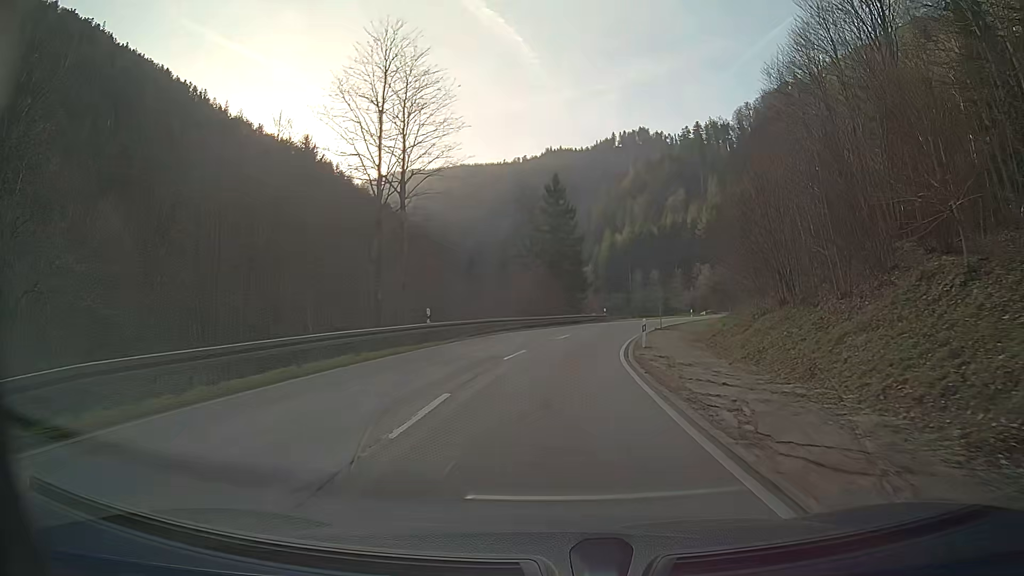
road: secondary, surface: asphalt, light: Day
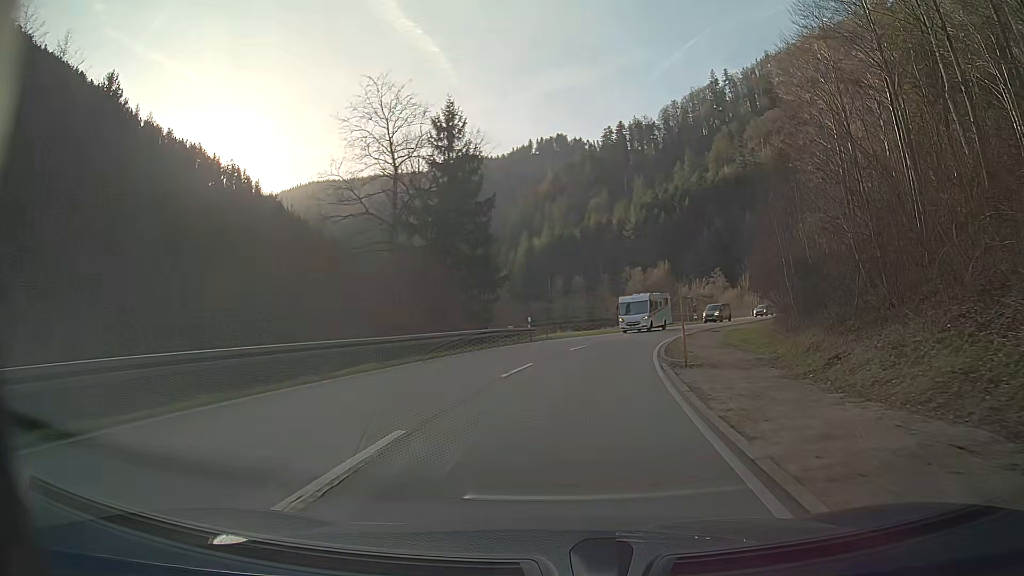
(+1.6, +27.4) m; +8°
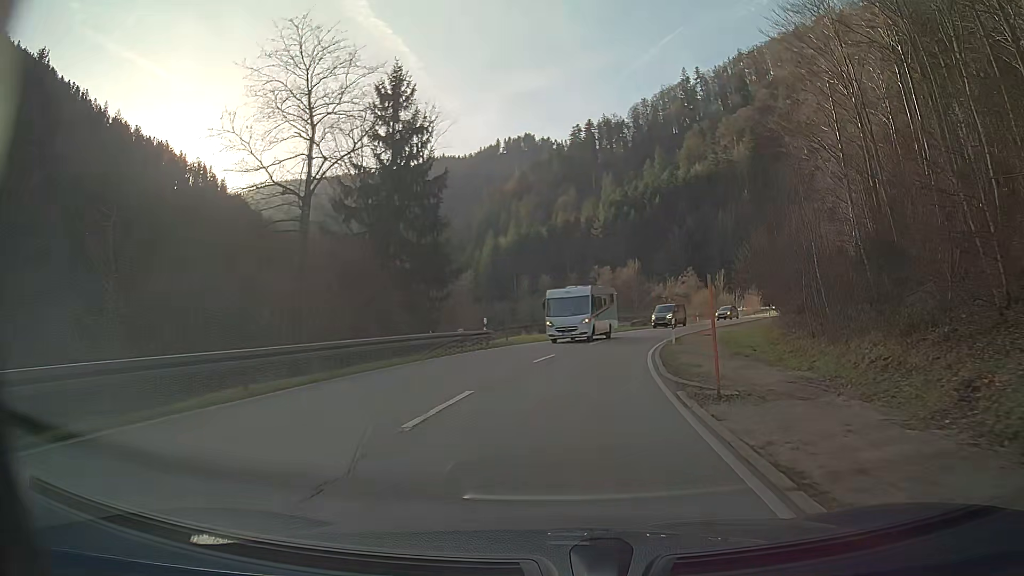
(+0.2, +6.8) m; +3°
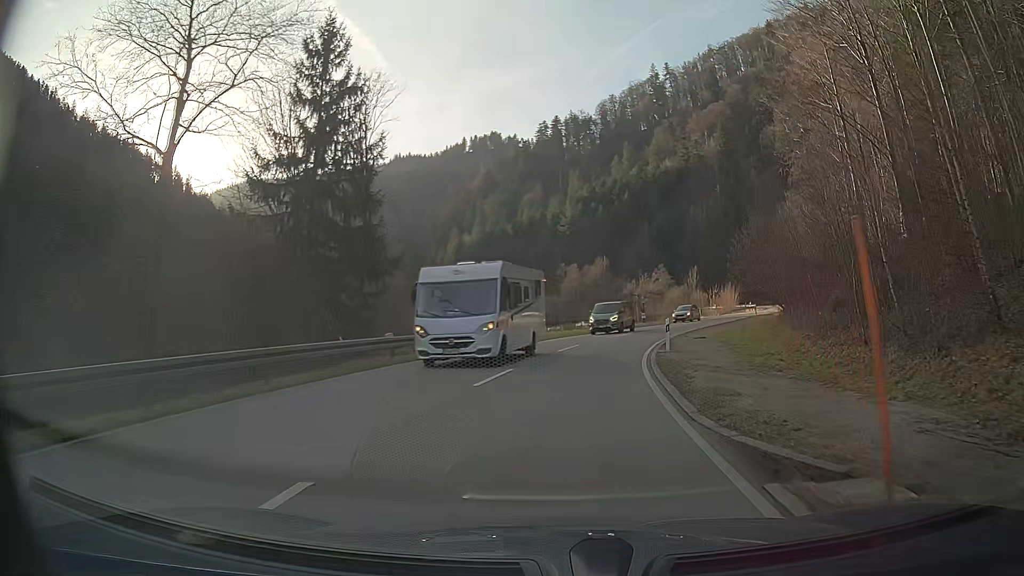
(+0.2, +6.8) m; +3°
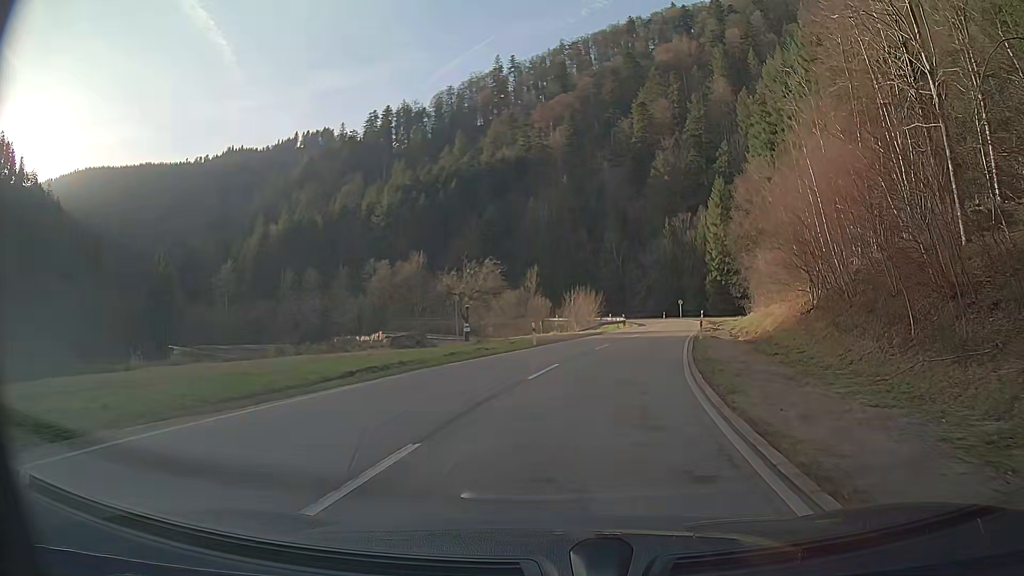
(+4.0, +33.5) m; +16°
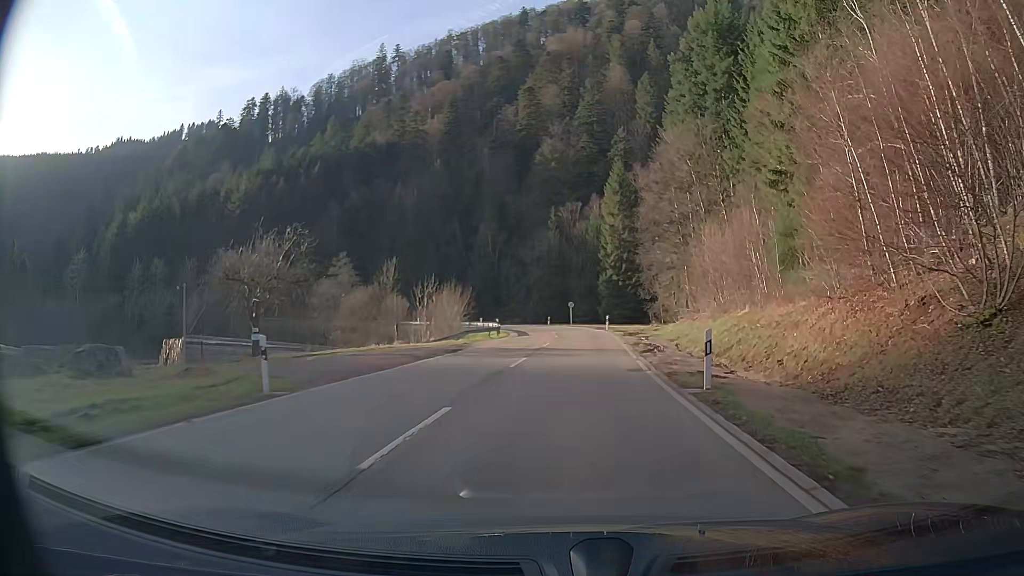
(+1.9, +20.7) m; +10°
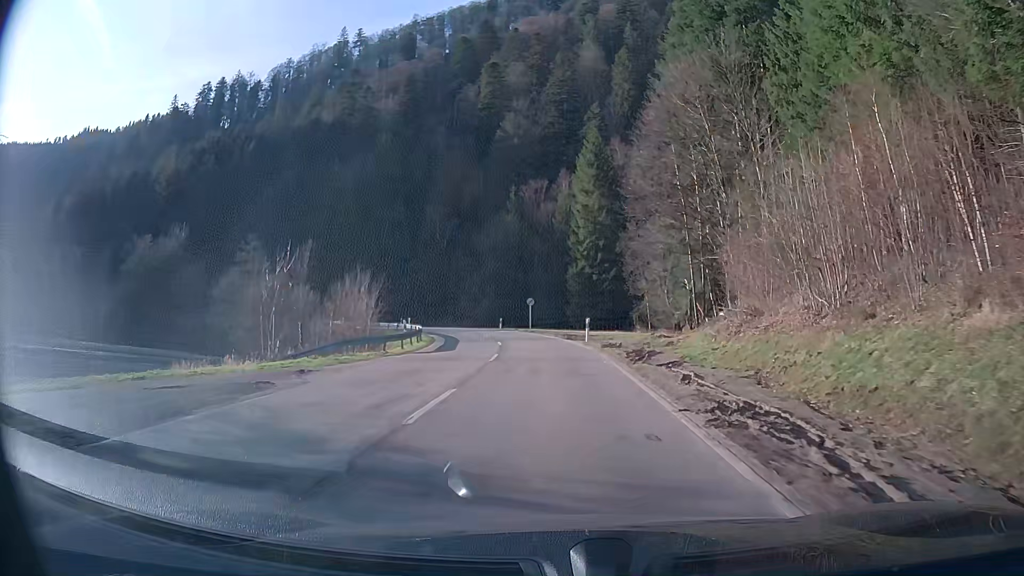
(+0.7, +21.4) m; +2°
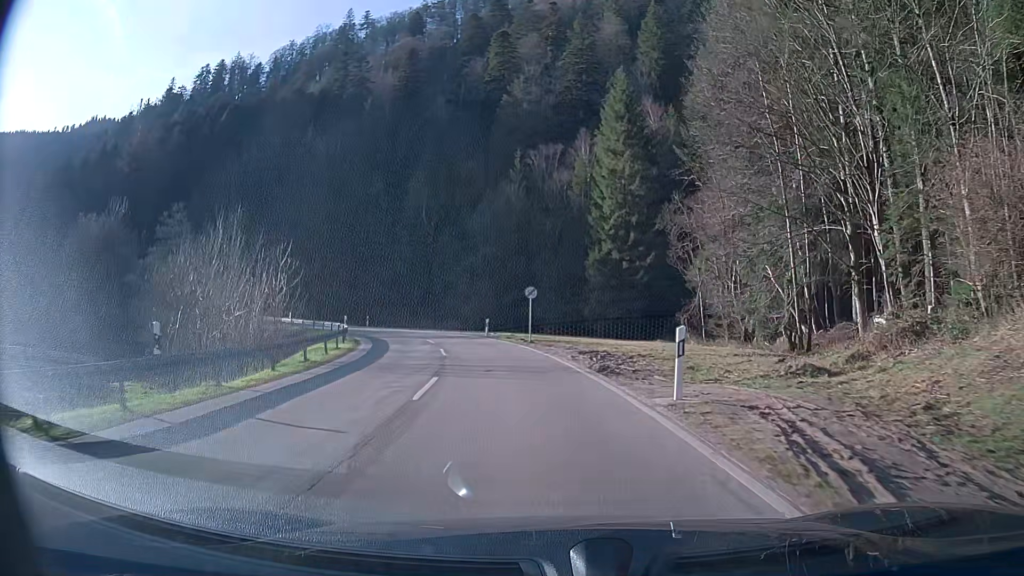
(-0.2, +21.7) m; -2°
